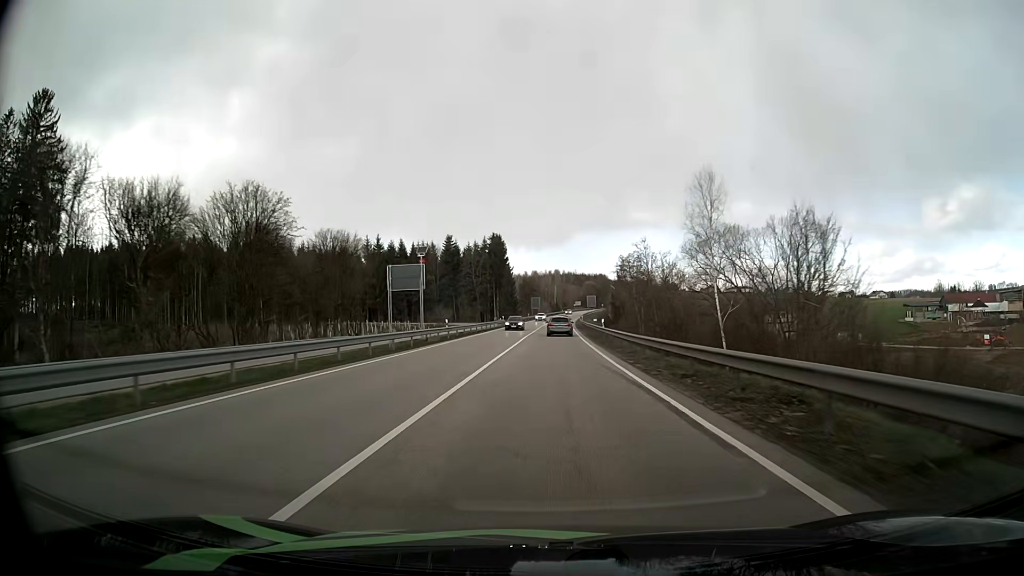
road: primary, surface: asphalt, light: Day
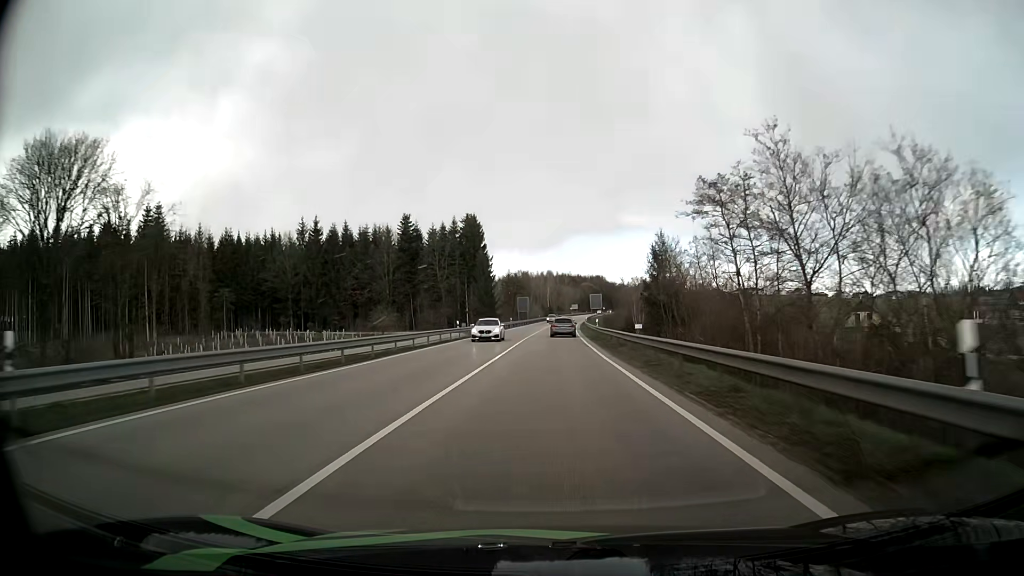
(+0.2, +39.4) m; +1°
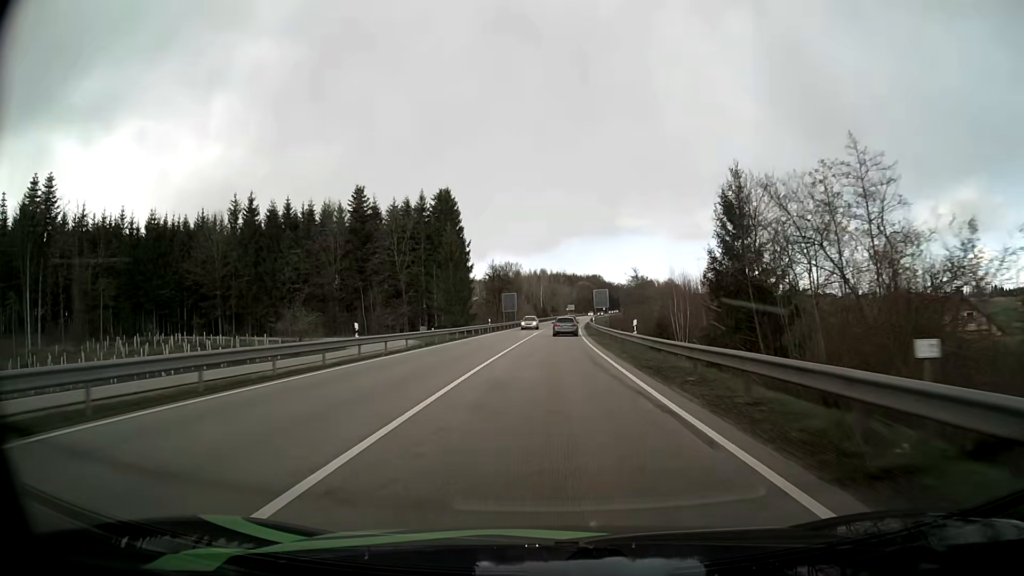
(+0.1, +26.1) m; +1°
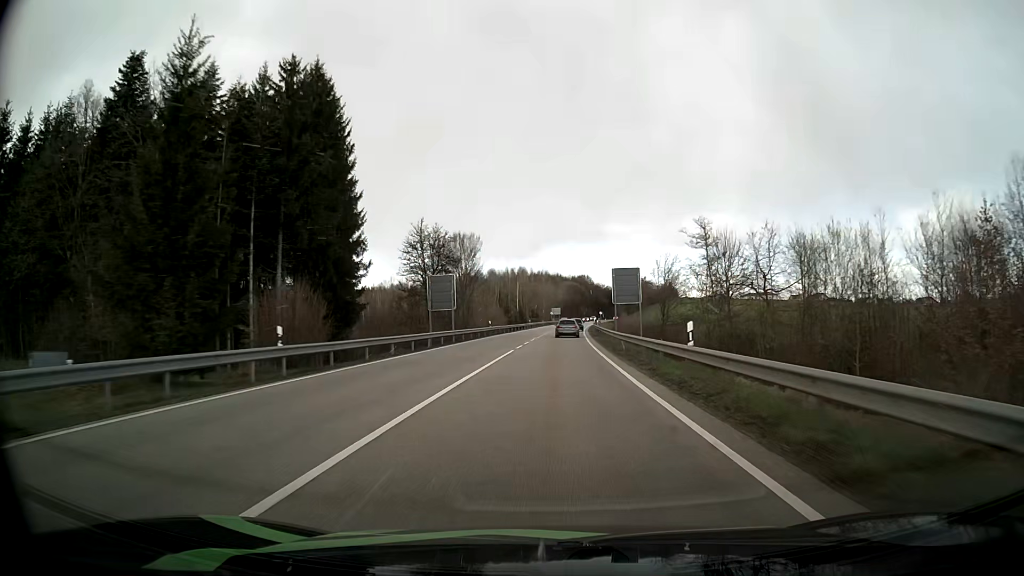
(+0.7, +51.5) m; +2°
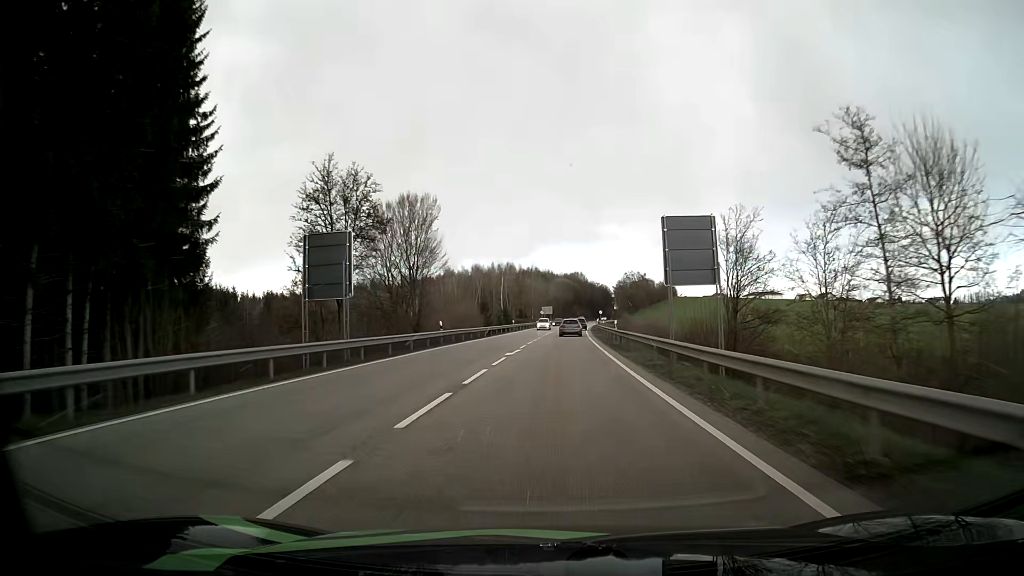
(+0.2, +25.3) m; +1°
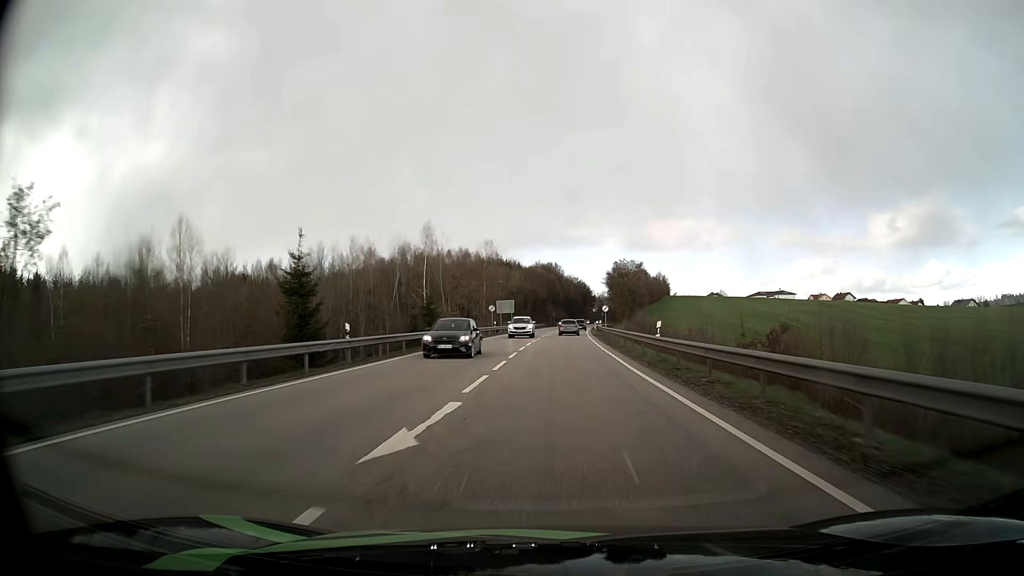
(+1.3, +62.0) m; +3°
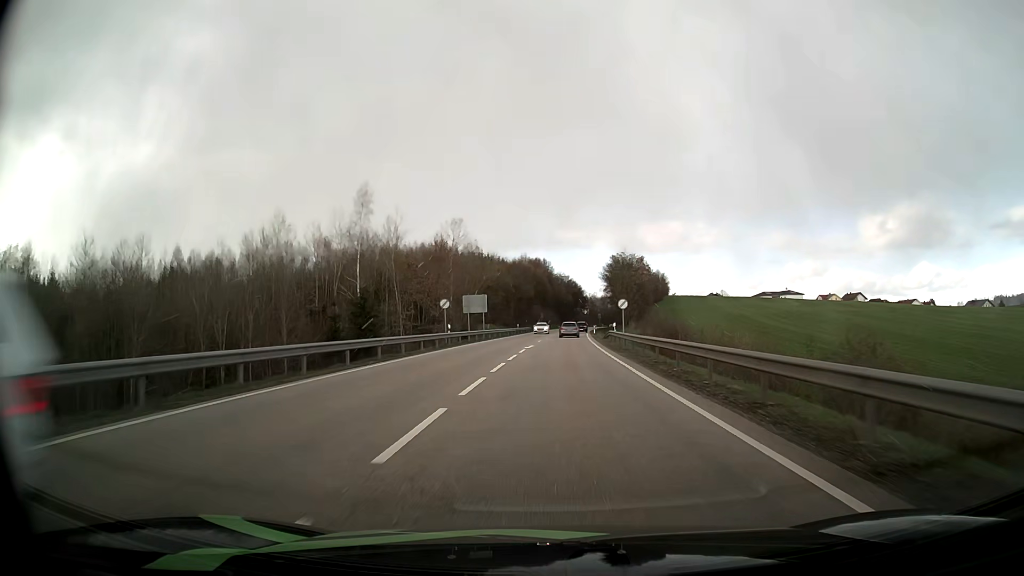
(+0.2, +24.3) m; +1°
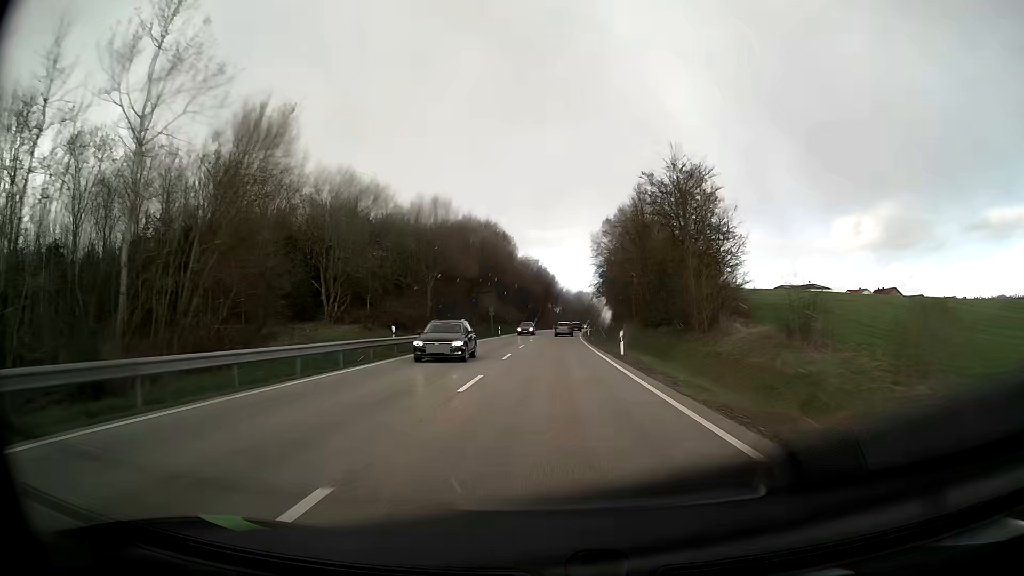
(+1.4, +60.0) m; +3°
(0, +10) (0, +20) (0, +30) (0, +40) (+1, +50) (+1, +60) (+1, +70) (+2, +80) (+2, +90) (+3, +100) m
